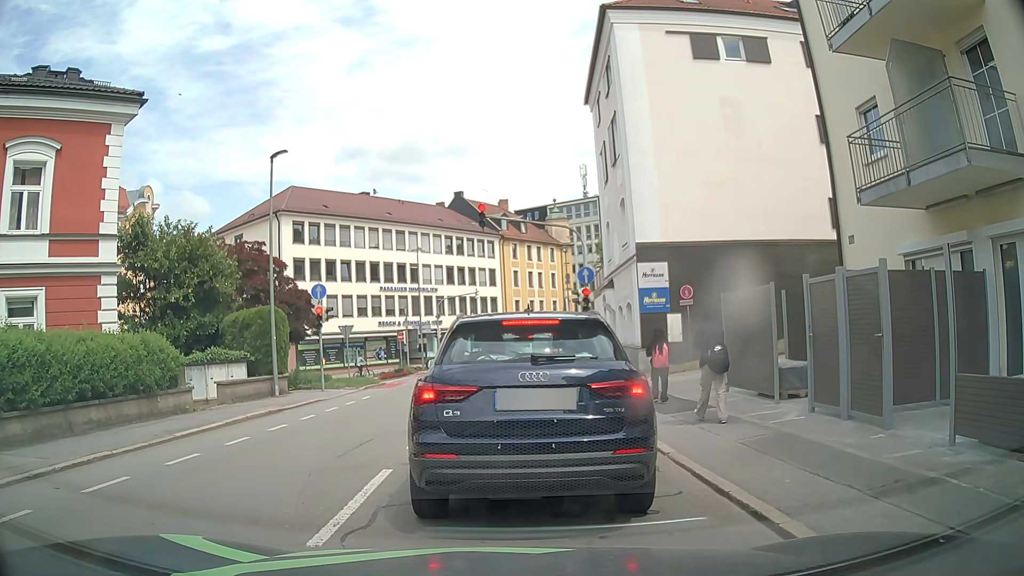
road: tertiary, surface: asphalt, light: Day
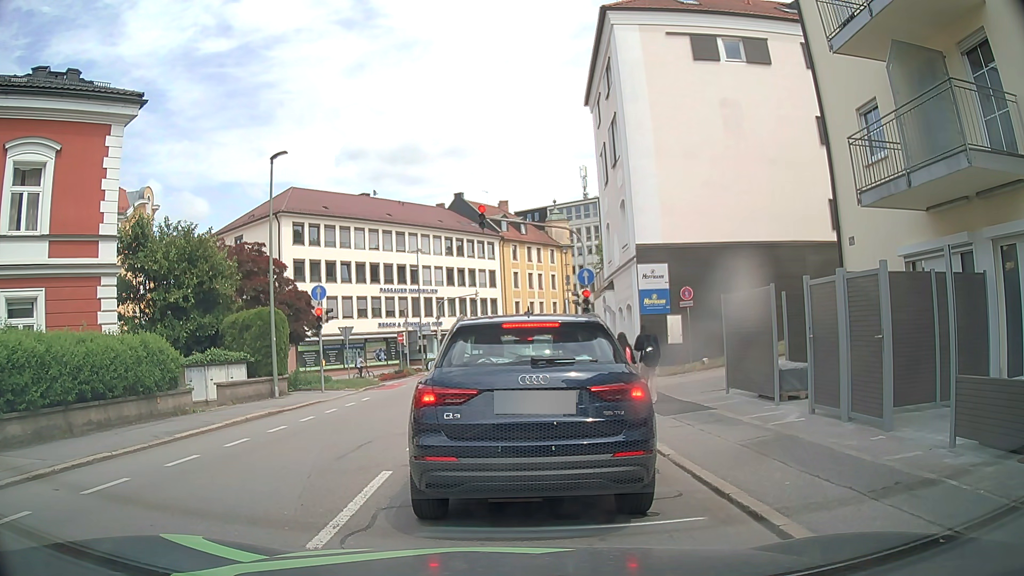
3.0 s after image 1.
(0.0, +0.1) m; 0°
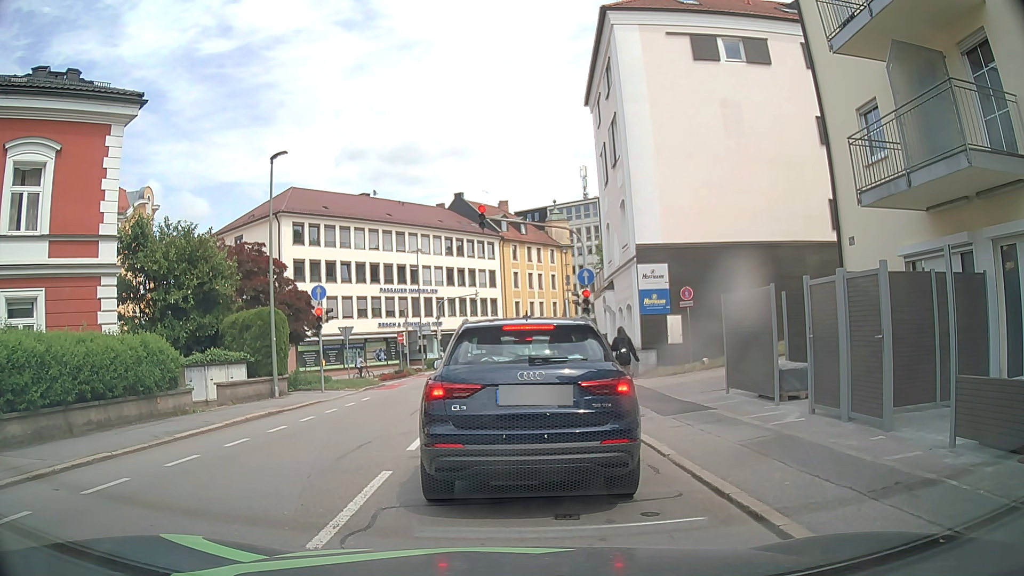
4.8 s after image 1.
(0.0, 0.0) m; 0°
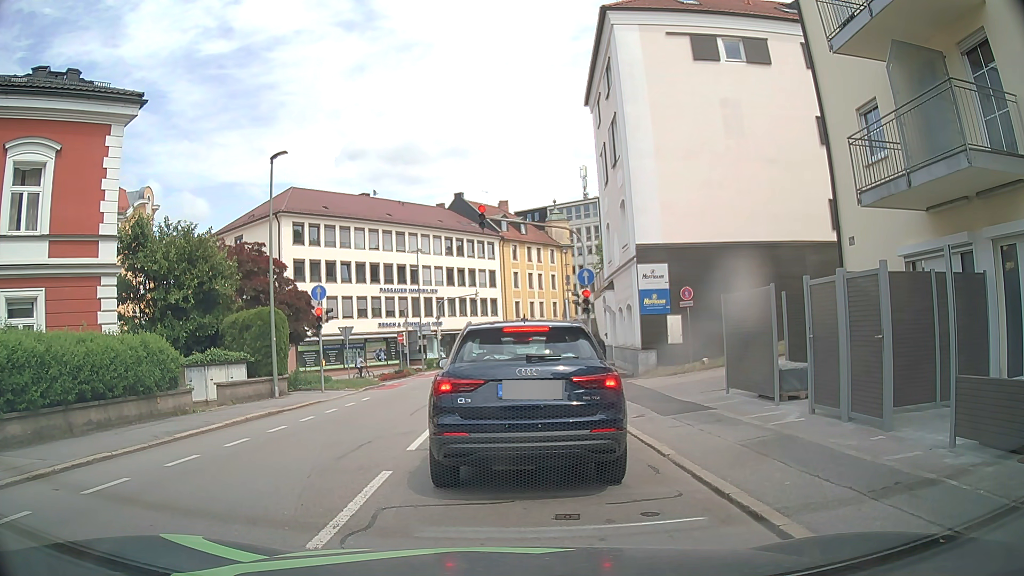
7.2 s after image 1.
(0.0, 0.0) m; 0°
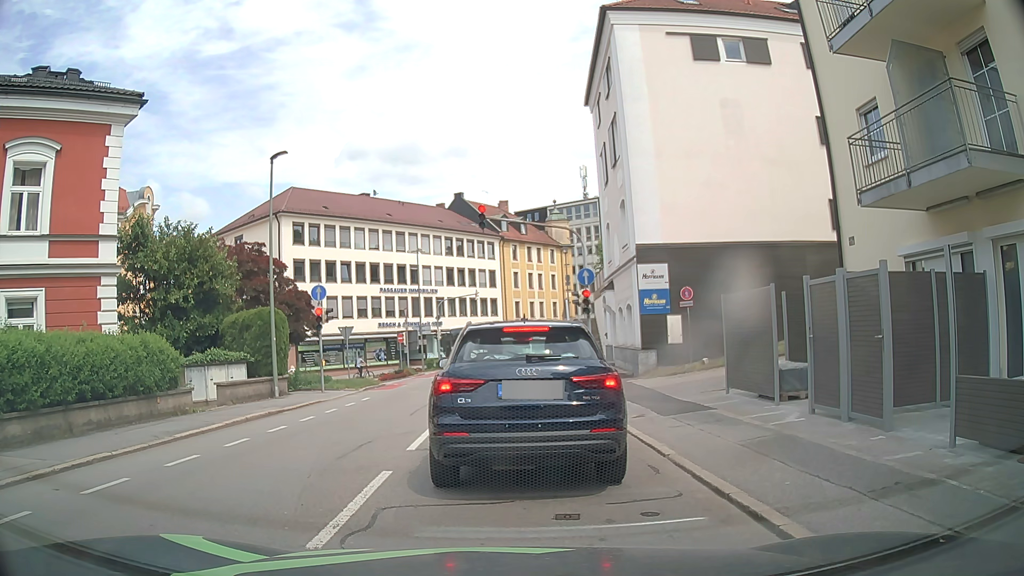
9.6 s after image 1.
(0.0, 0.0) m; 0°
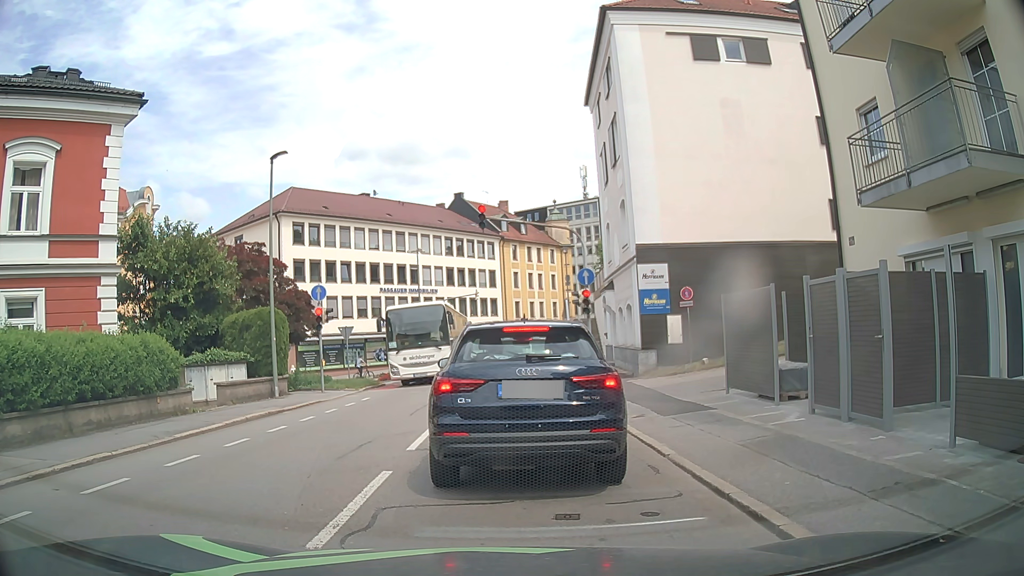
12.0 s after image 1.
(0.0, 0.0) m; 0°
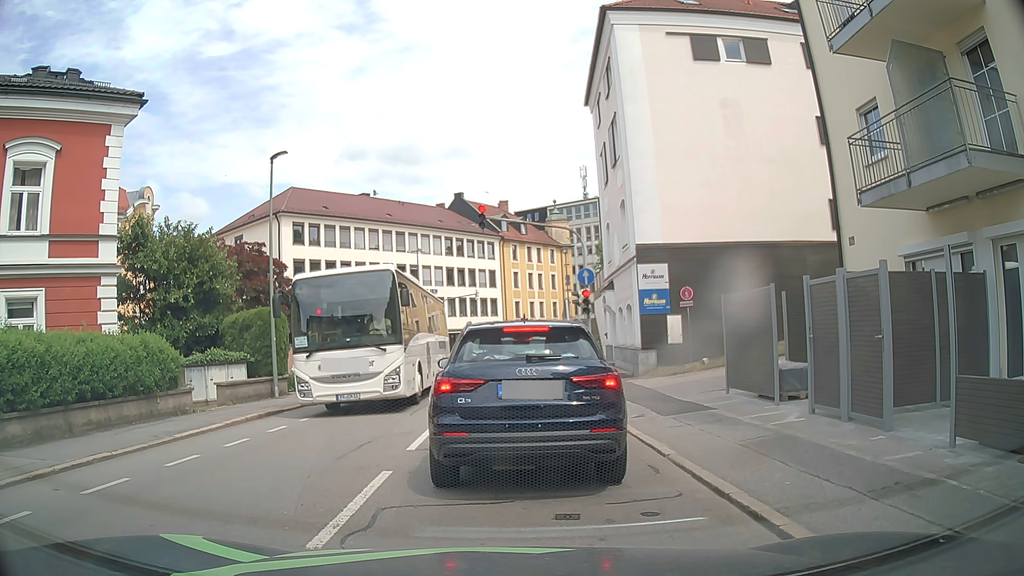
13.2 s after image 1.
(0.0, 0.0) m; 0°
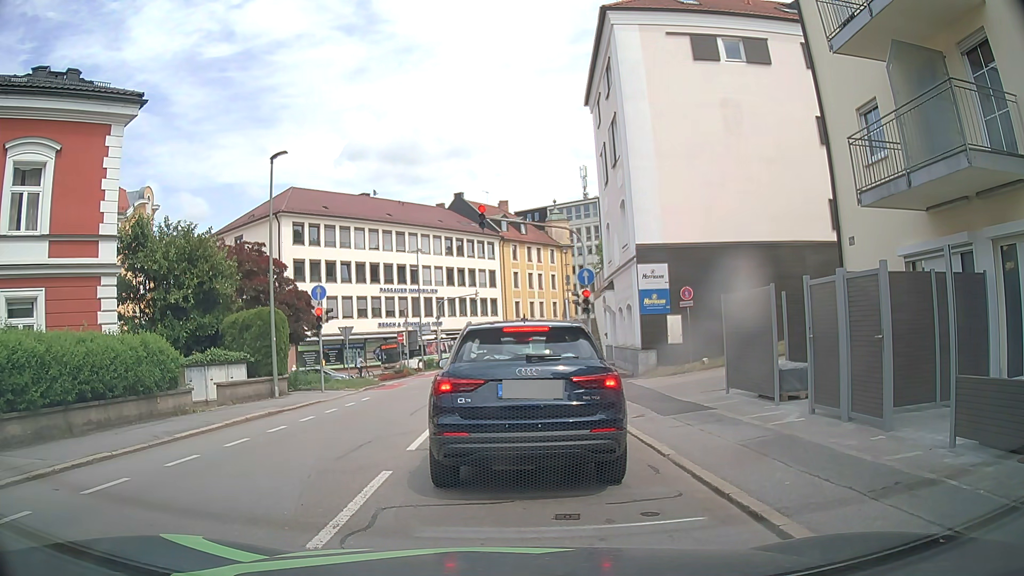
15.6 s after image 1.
(0.0, 0.0) m; 0°
